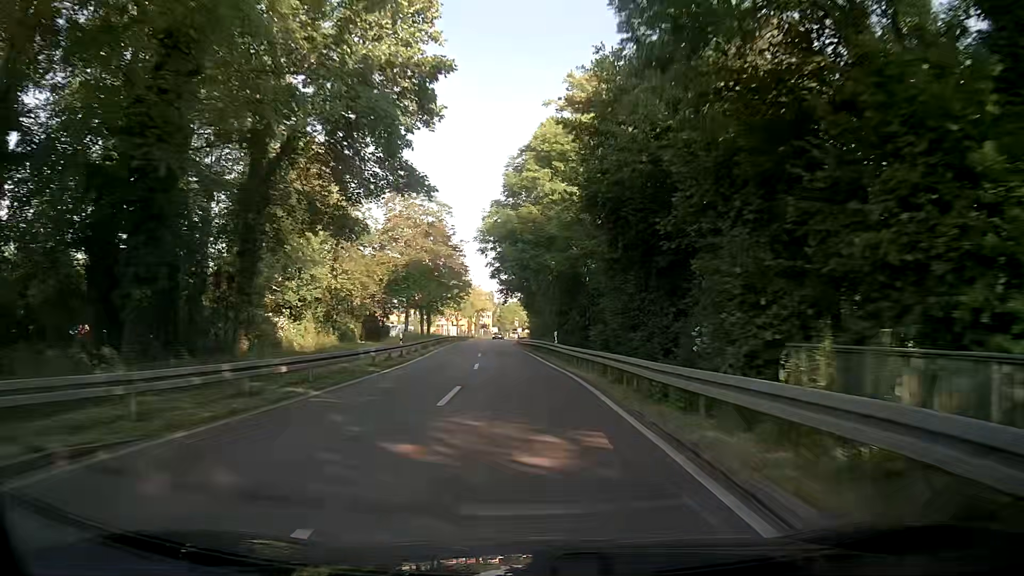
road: secondary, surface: asphalt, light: Day
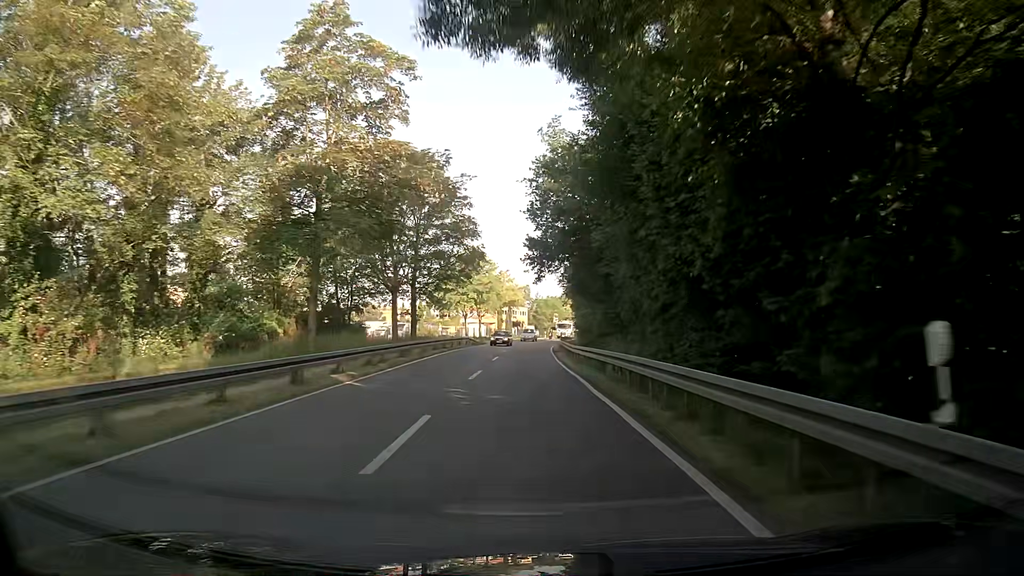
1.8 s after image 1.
(-1.3, +30.1) m; -4°
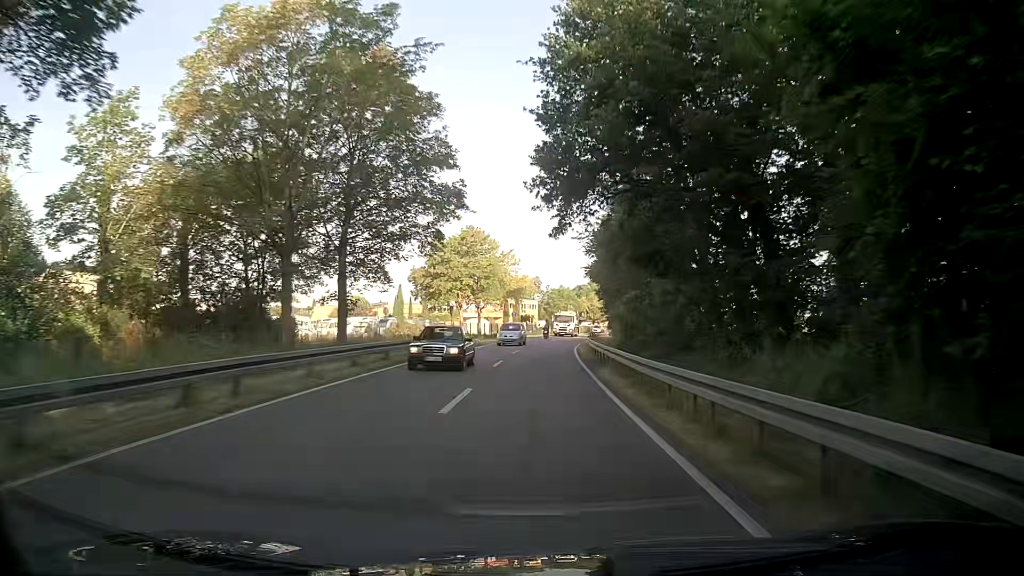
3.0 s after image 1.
(-0.3, +19.8) m; -1°
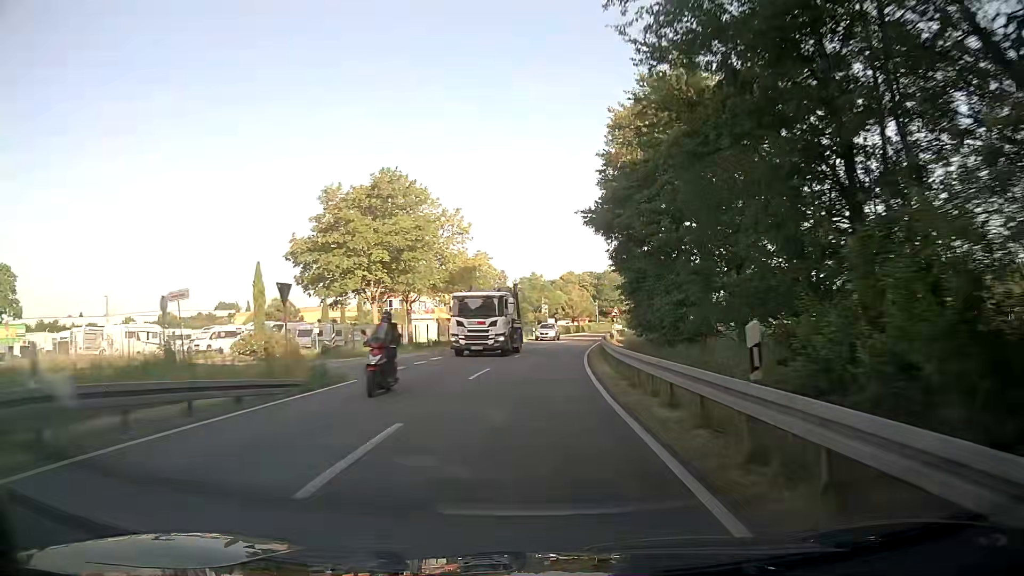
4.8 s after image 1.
(+0.6, +29.3) m; +2°
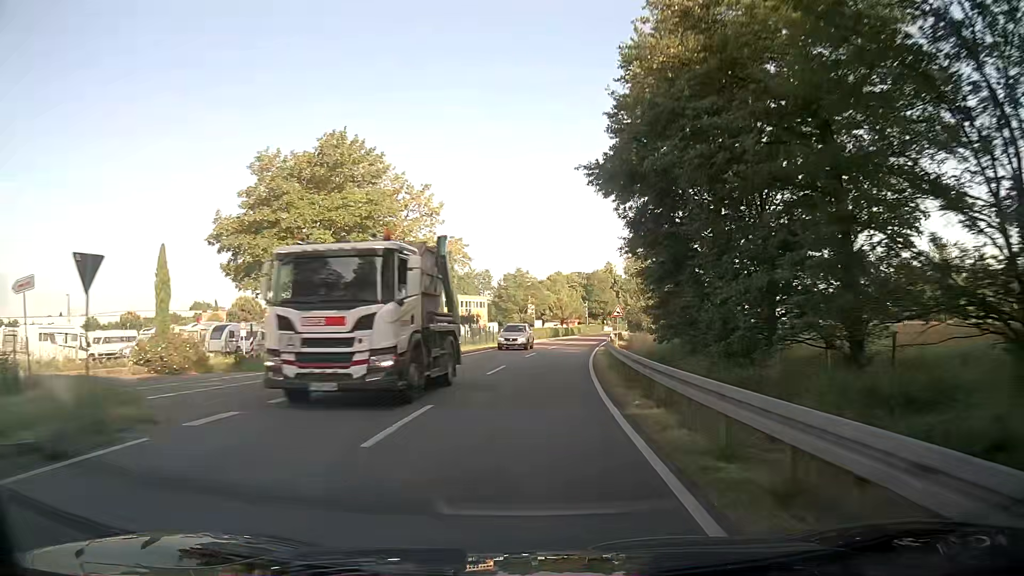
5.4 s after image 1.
(+0.2, +9.6) m; +2°
(0, +10) (0, +20) (+1, +30) (+2, +40) (+3, +50) (+5, +60) (+6, +70) (+8, +79) (+10, +89) (+12, +99) m
